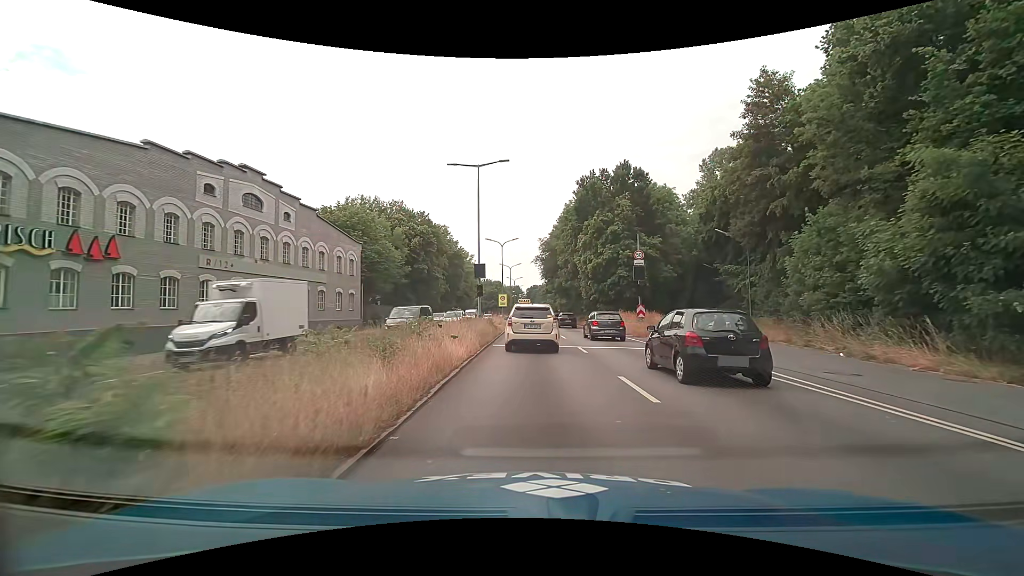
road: trunk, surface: asphalt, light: Day
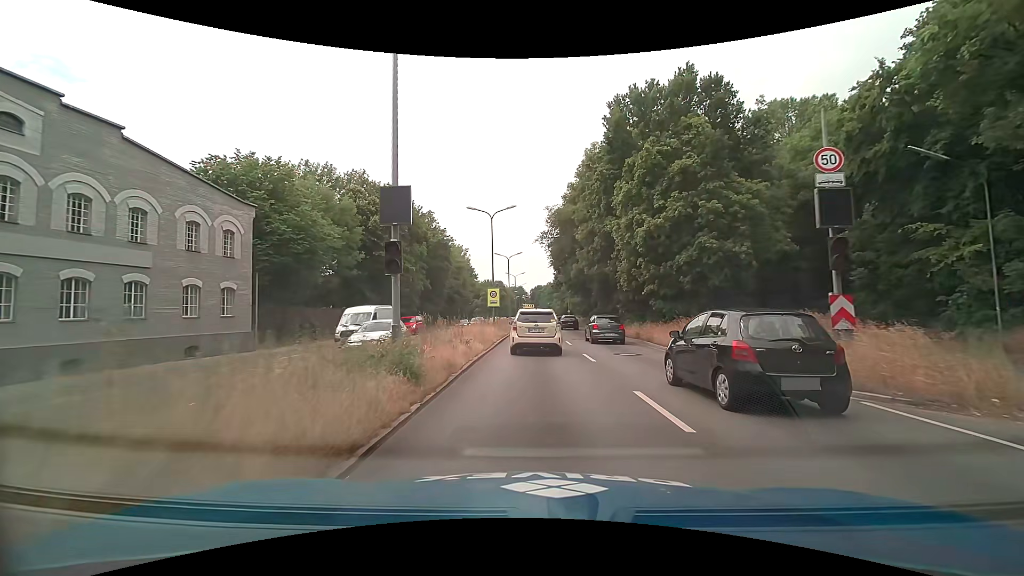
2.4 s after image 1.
(0.0, +20.0) m; 0°
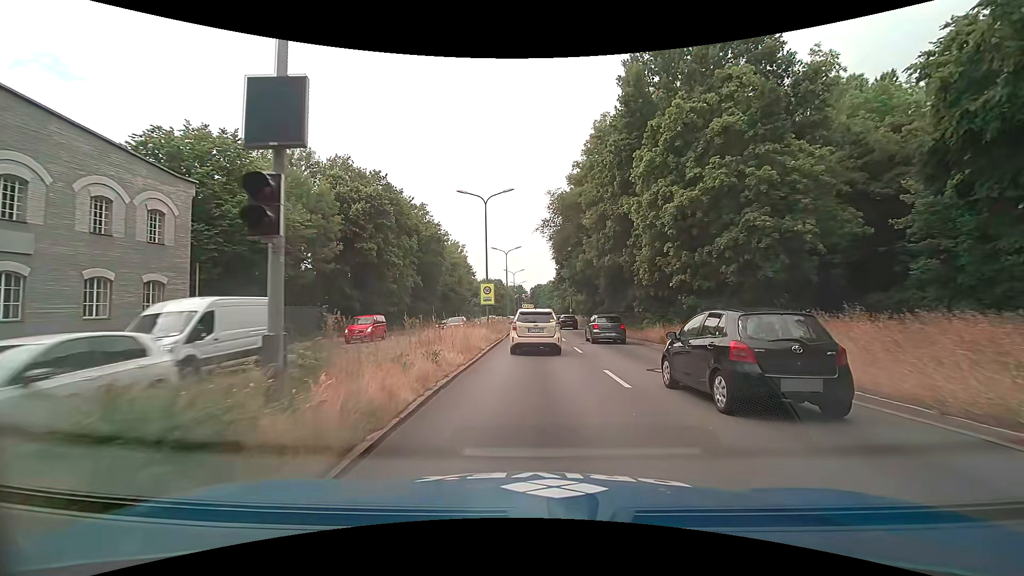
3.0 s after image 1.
(0.0, +5.4) m; +1°
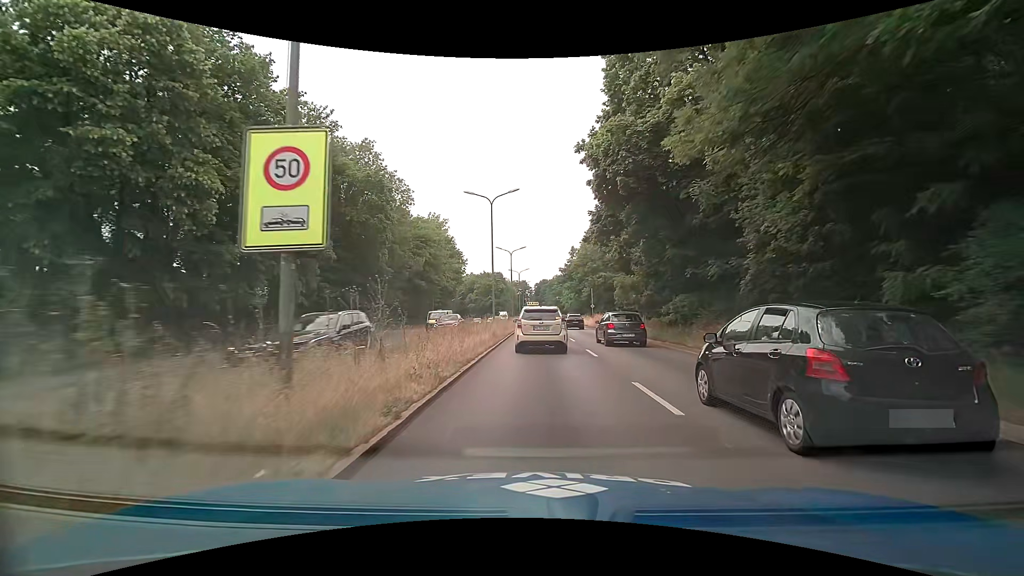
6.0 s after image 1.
(-0.9, +30.1) m; -1°
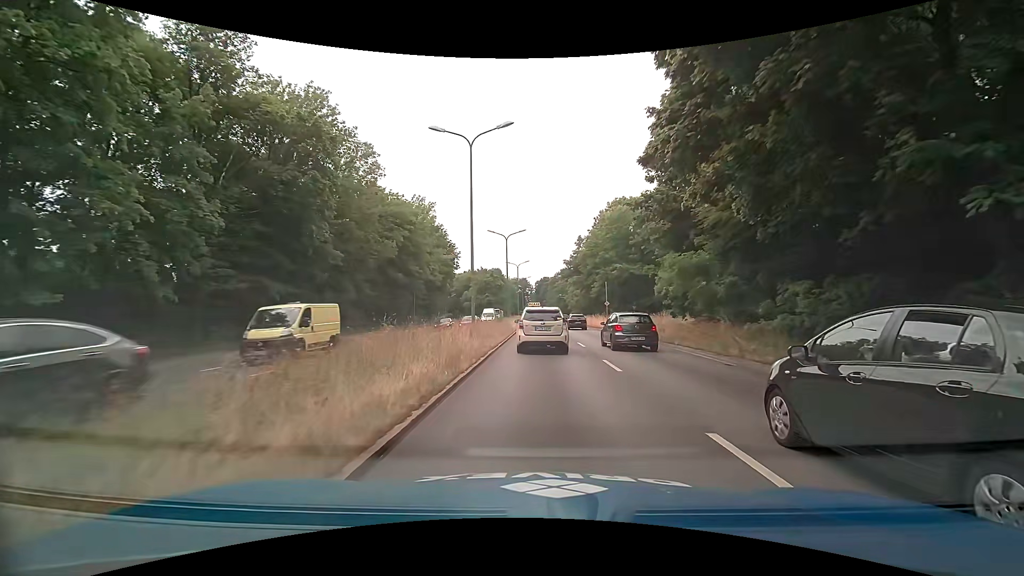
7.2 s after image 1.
(-0.1, +12.9) m; 0°
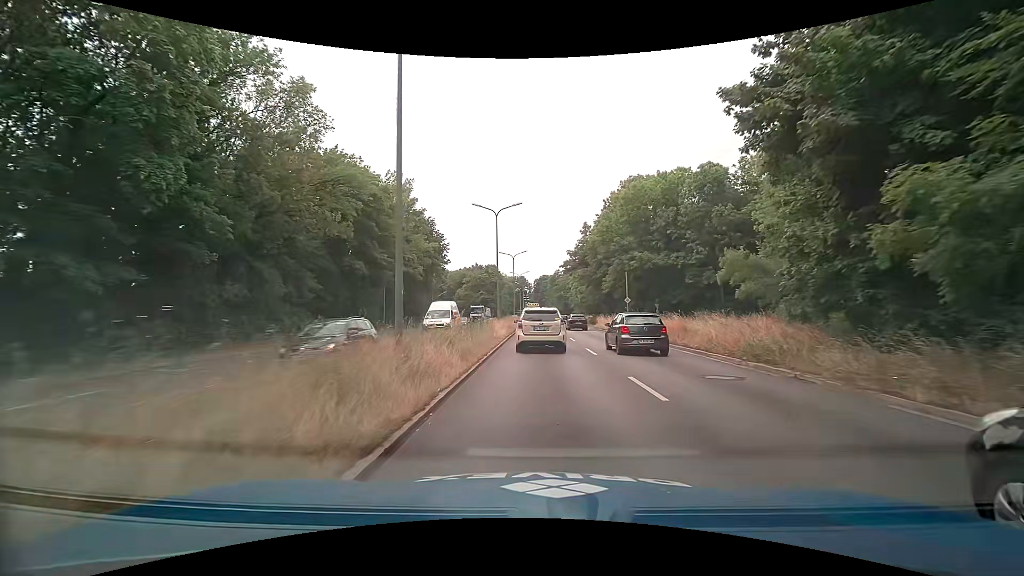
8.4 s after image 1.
(-0.1, +13.0) m; 0°
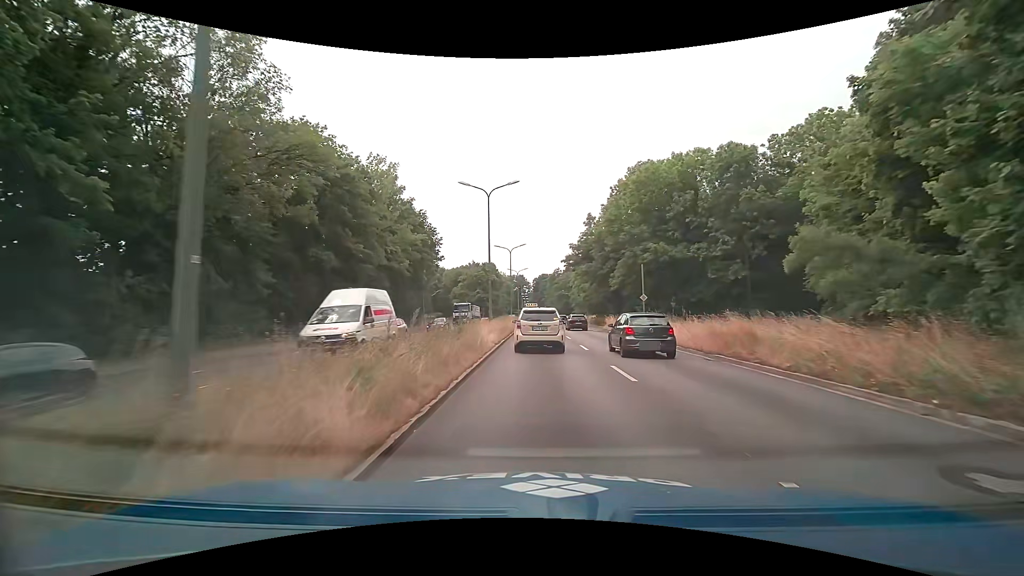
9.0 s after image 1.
(0.0, +6.7) m; 0°
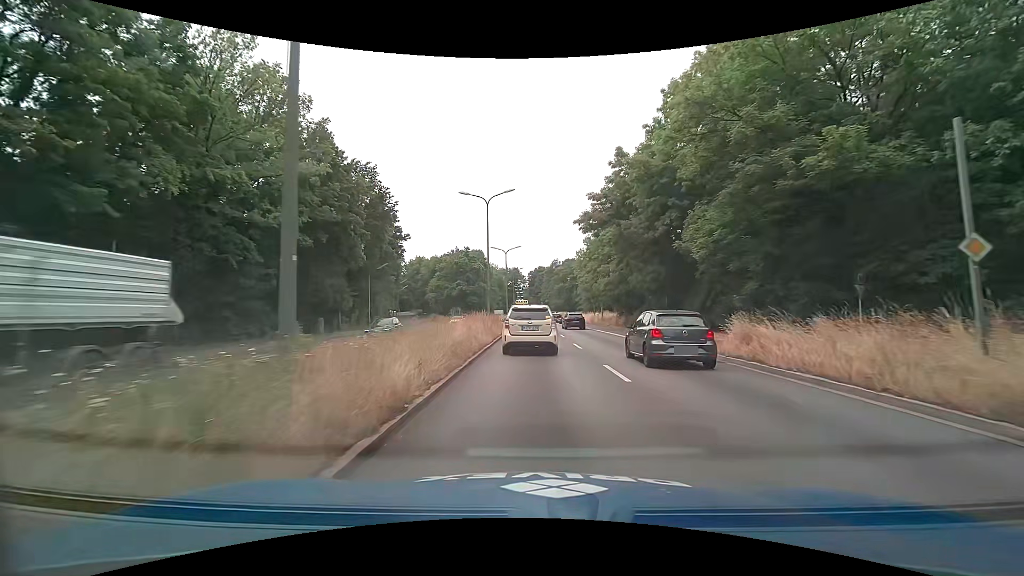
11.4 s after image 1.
(+0.2, +27.5) m; +1°
(0, +10) (0, +20) (0, +30) (0, +40) (0, +50) (0, +60) (0, +70) (0, +80) (0, +90) (0, +100) m
